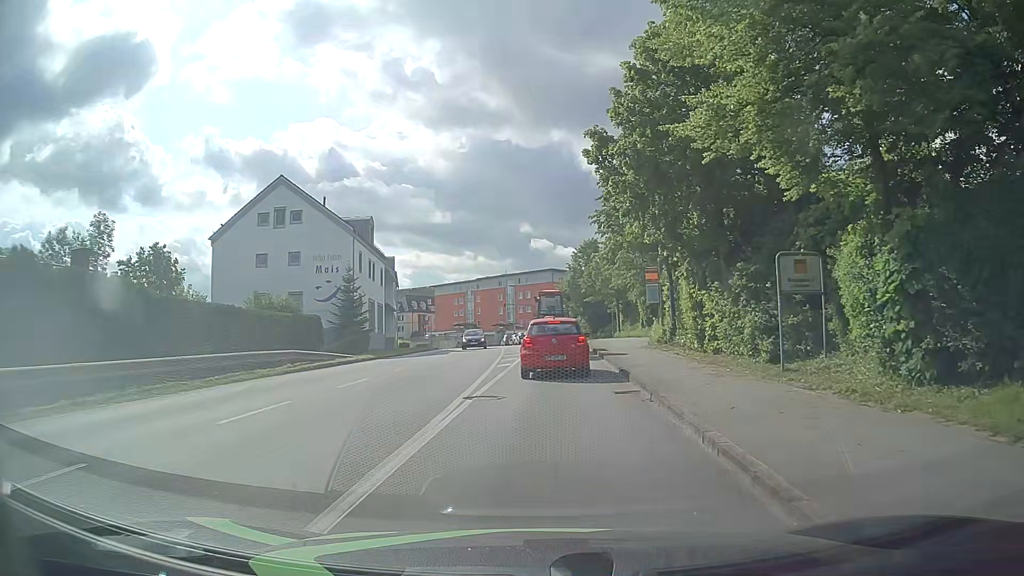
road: tertiary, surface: asphalt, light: Day
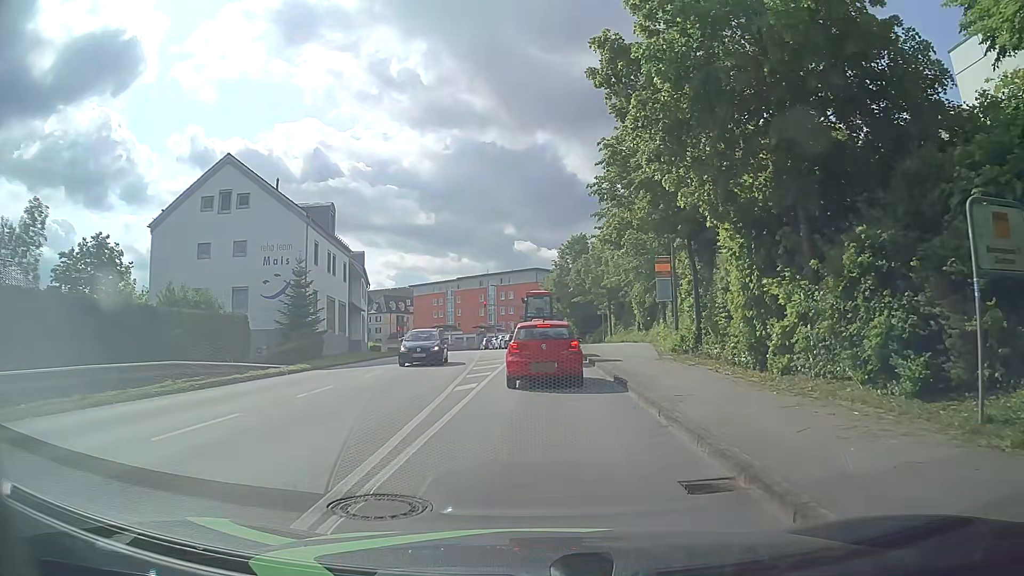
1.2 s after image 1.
(+0.2, +7.0) m; +1°
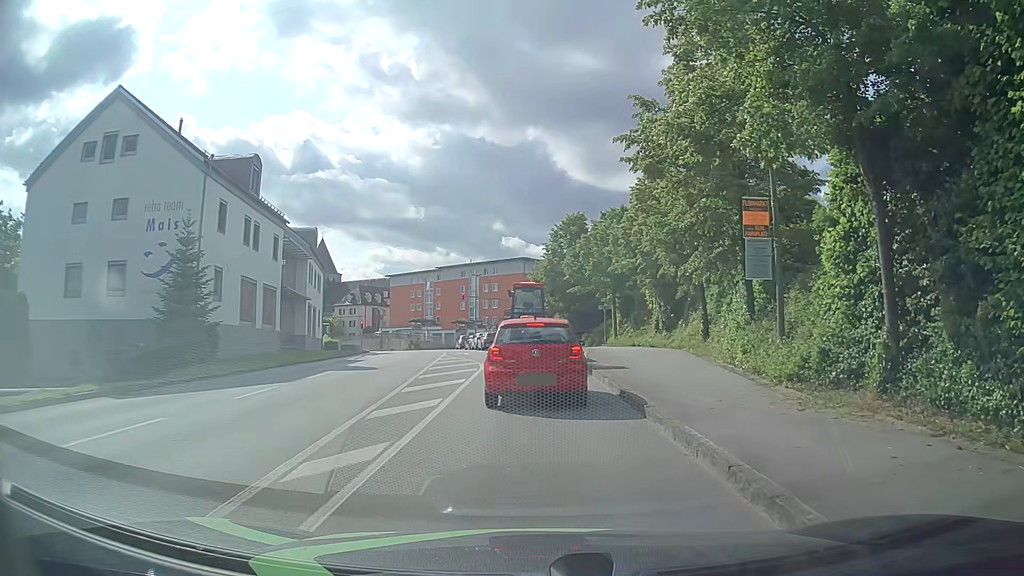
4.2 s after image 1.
(+0.4, +12.8) m; +3°
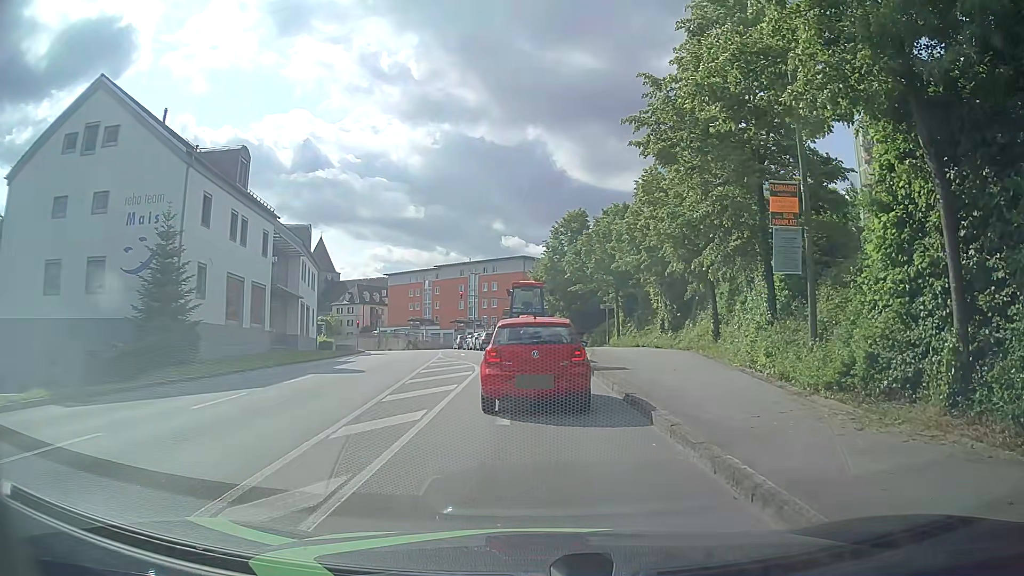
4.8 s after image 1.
(0.0, +1.7) m; 0°
